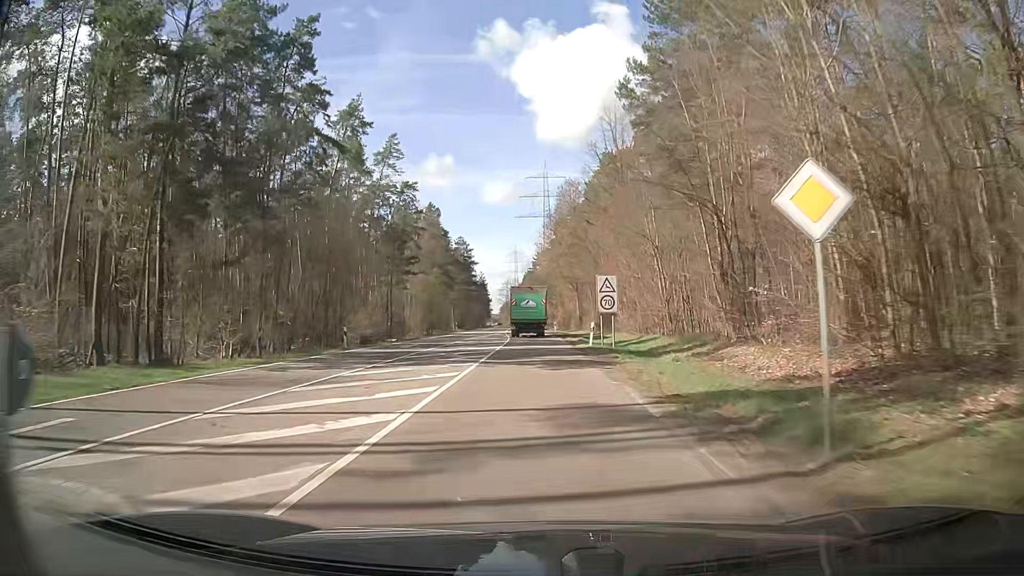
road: secondary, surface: asphalt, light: Day
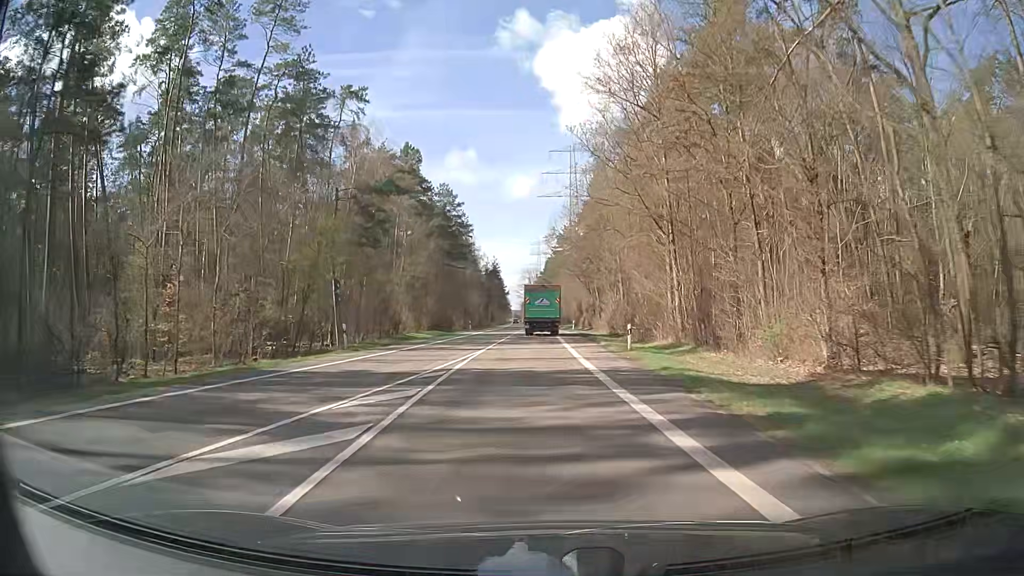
(-1.1, +53.9) m; -2°
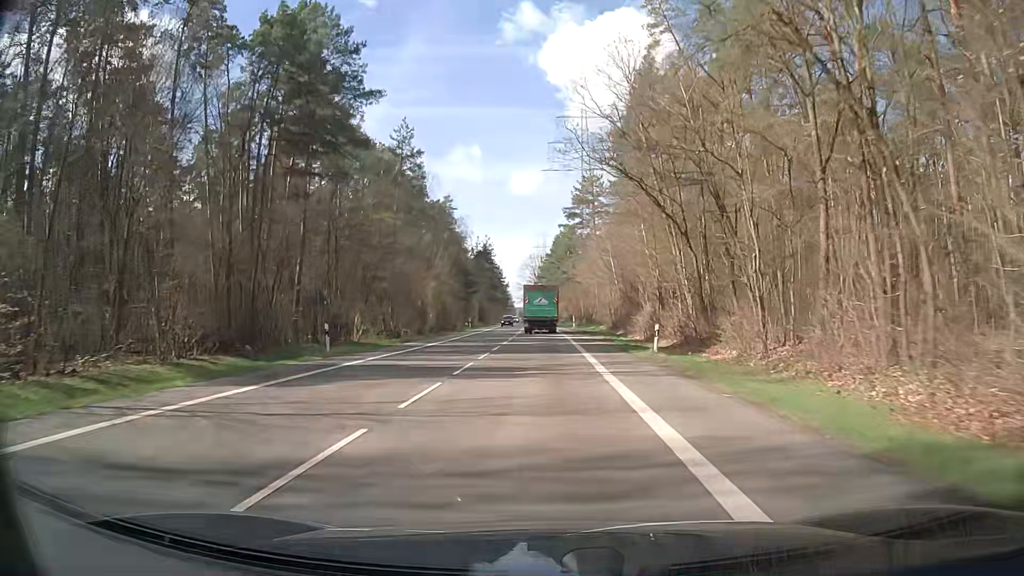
(-0.4, +54.1) m; -1°
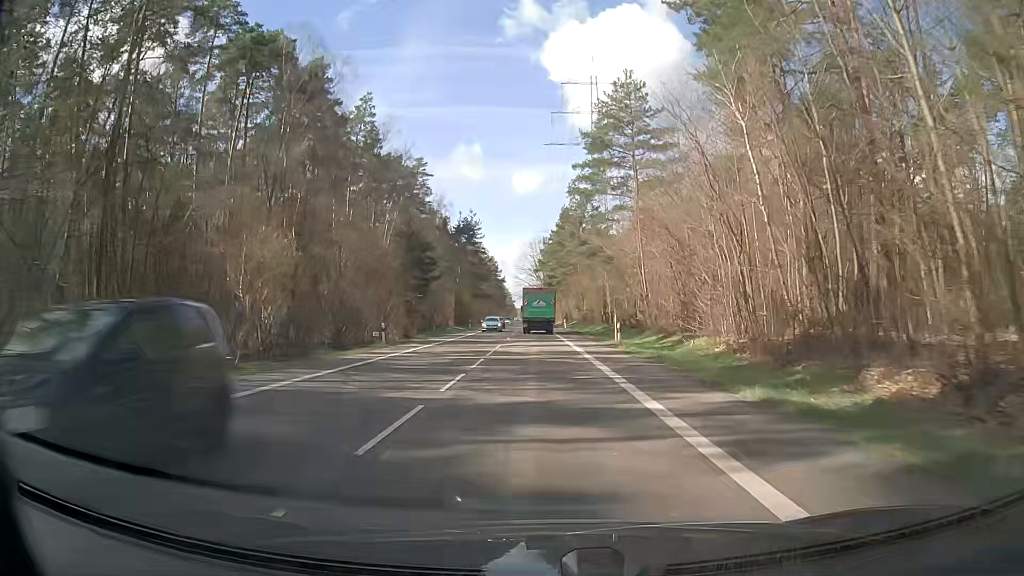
(+0.1, +43.2) m; +1°
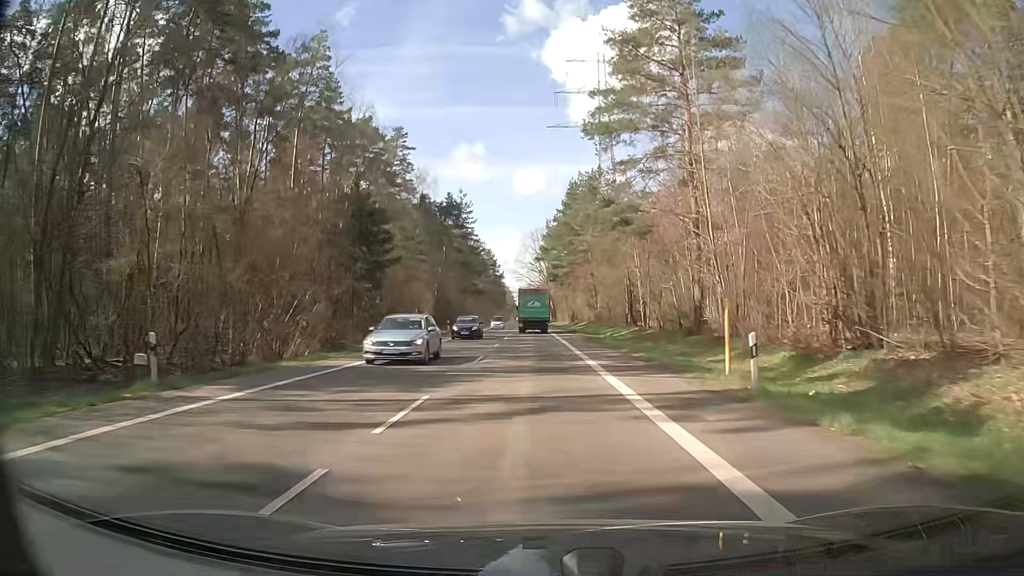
(-0.4, +21.6) m; -1°
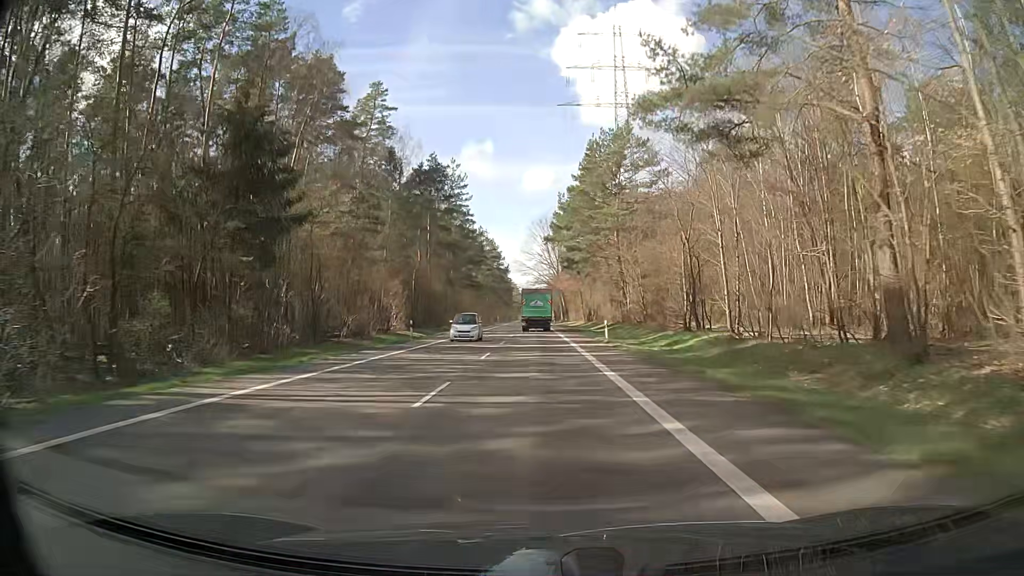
(-0.1, +21.5) m; -1°
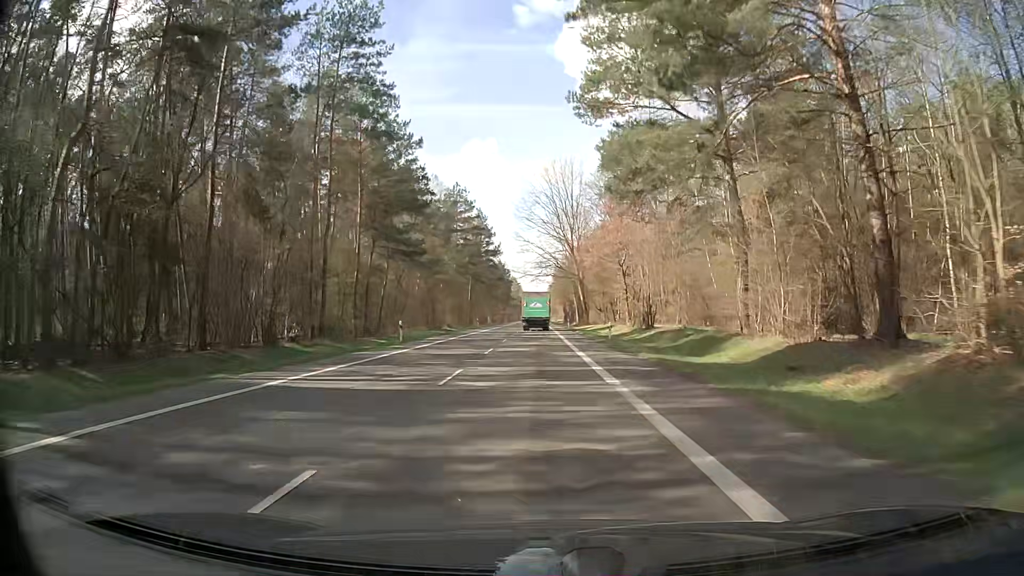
(-0.3, +53.7) m; -1°
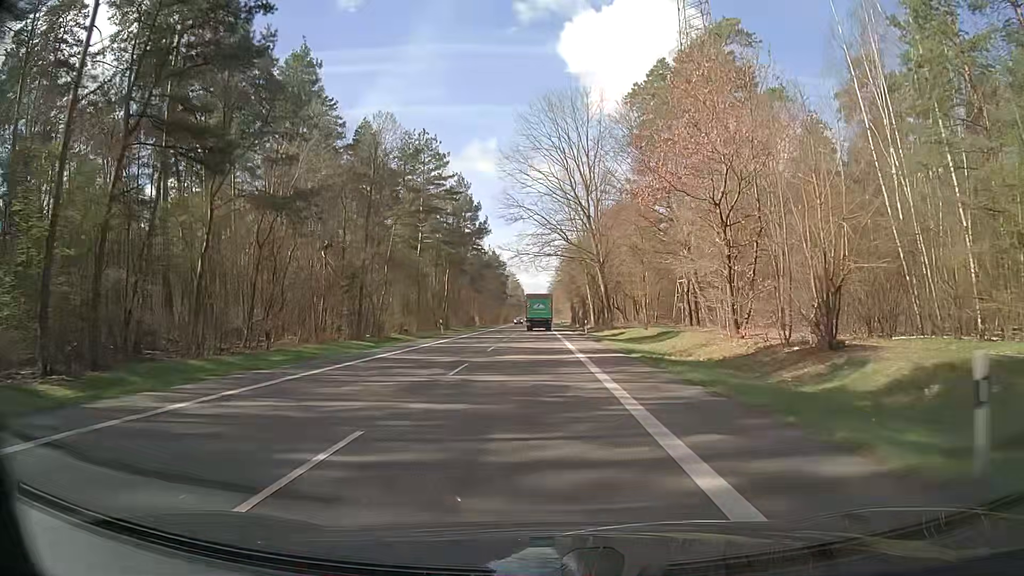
(0.0, +32.2) m; +1°
(0, +10) (0, +20) (0, +30) (0, +40) (-1, +50) (-1, +60) (-1, +70) (-1, +80) (-1, +90) (-1, +100) m
